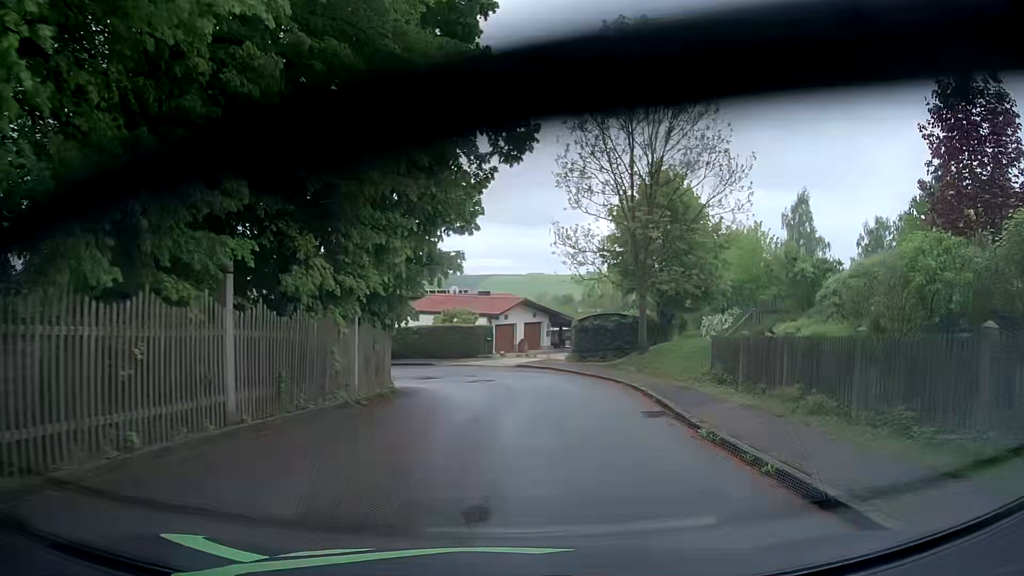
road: residential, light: Day
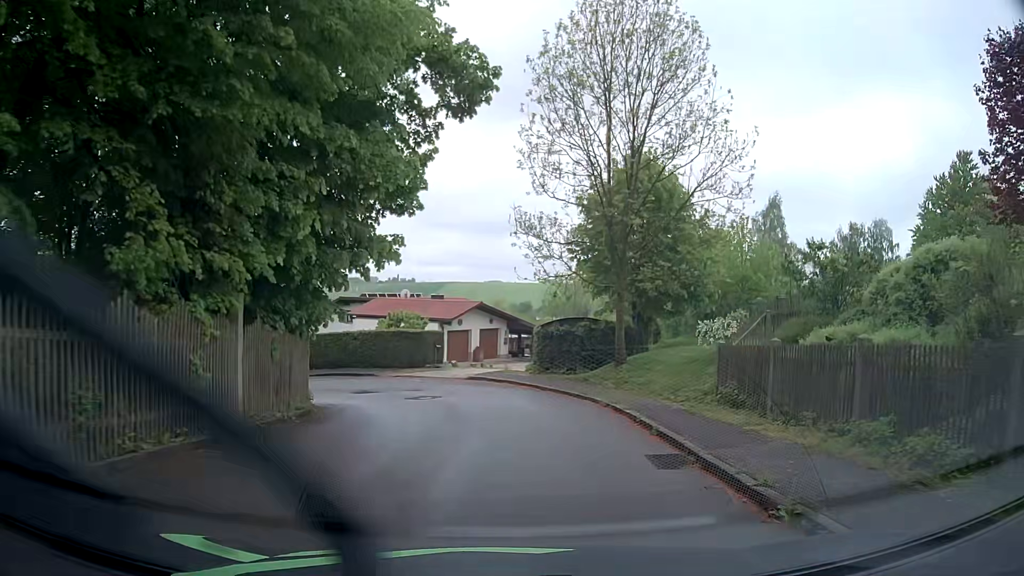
(+0.1, +4.3) m; +3°
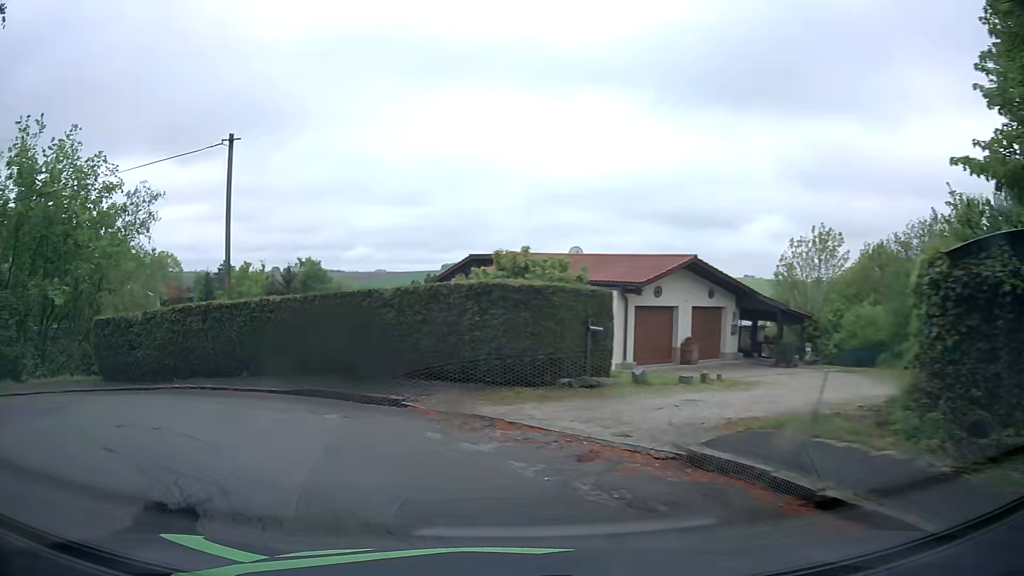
(-0.2, +19.6) m; -17°
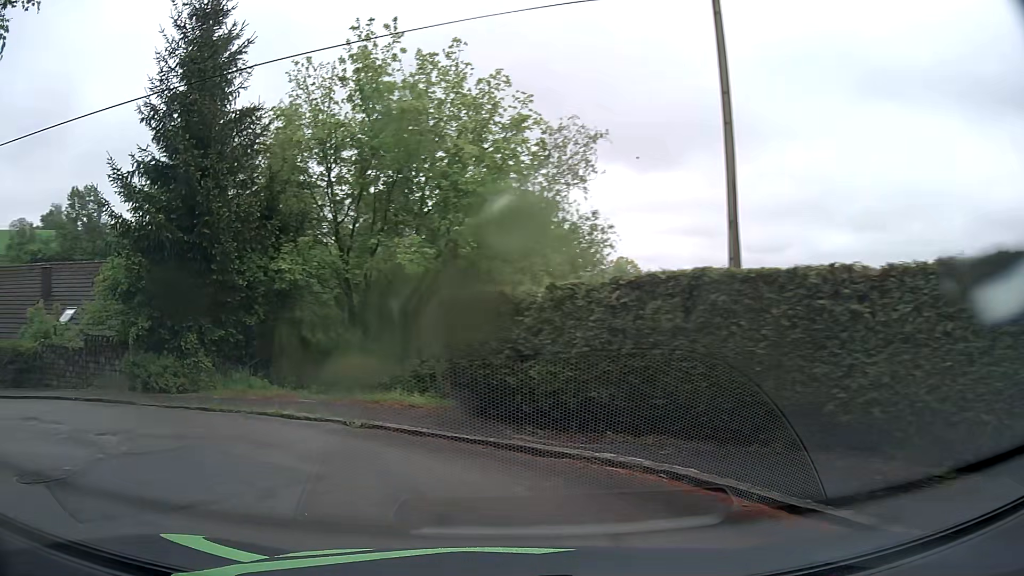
(-2.7, +8.8) m; -38°
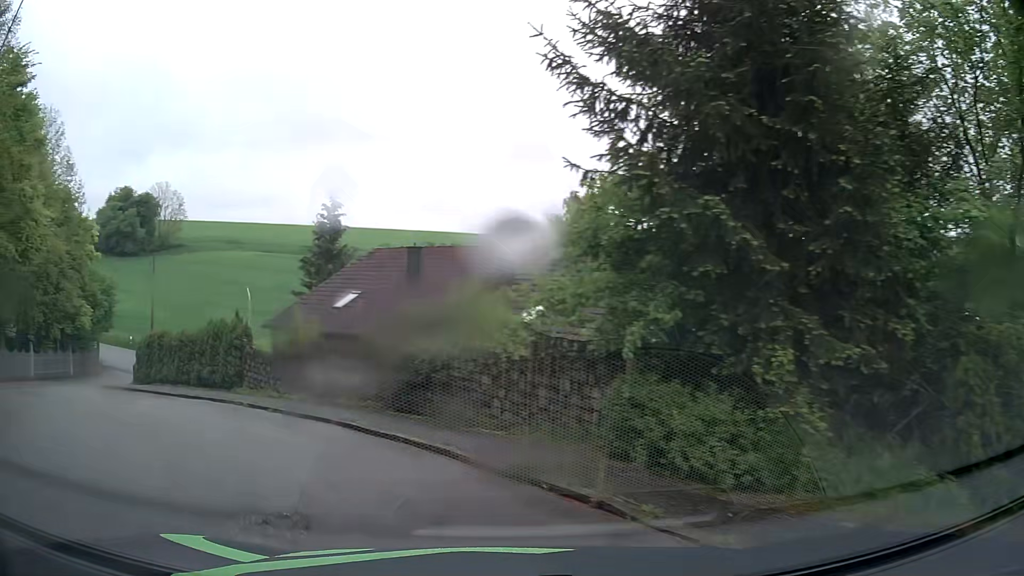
(-3.2, +8.3) m; -39°
